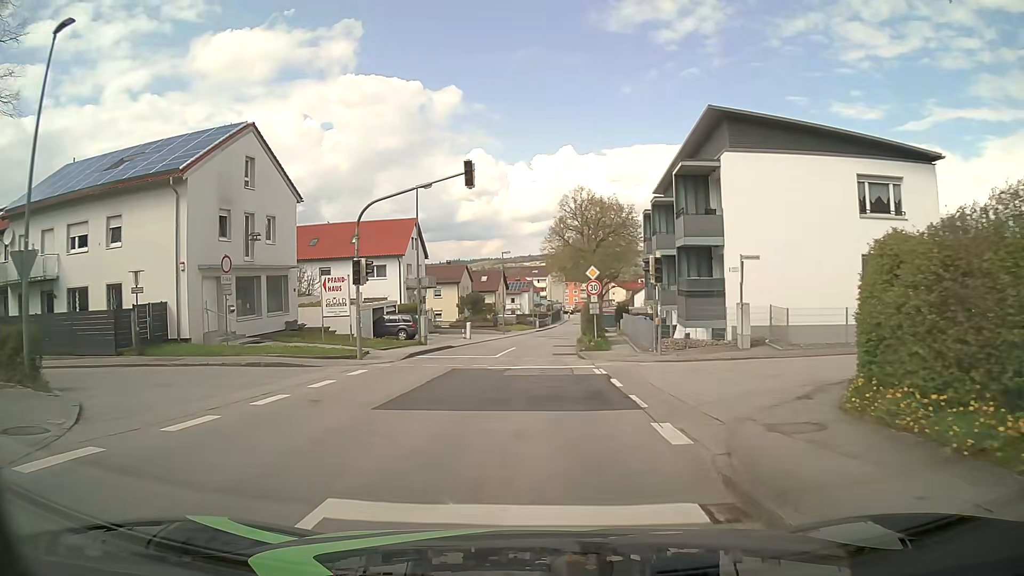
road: unclassified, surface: asphalt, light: Day
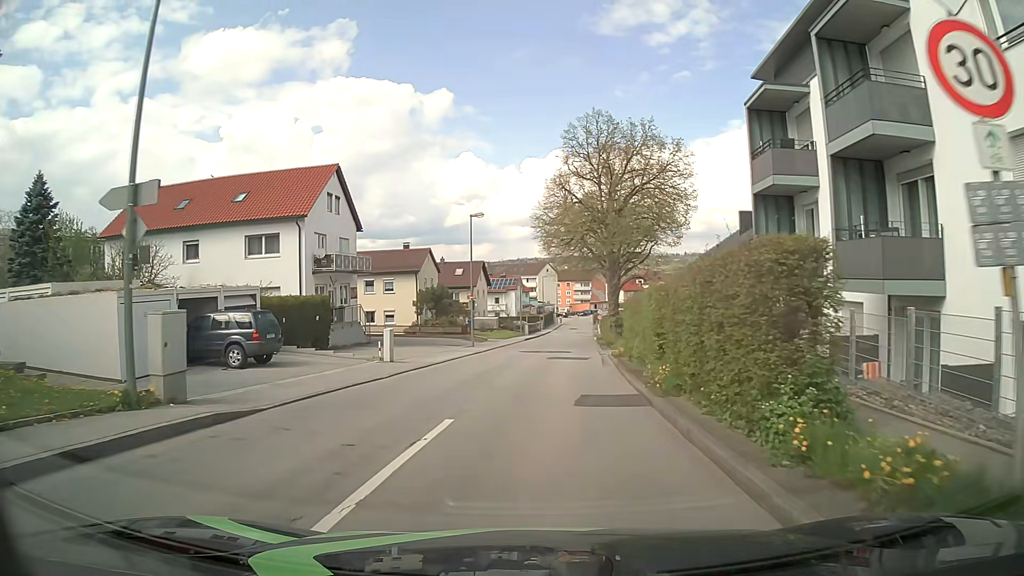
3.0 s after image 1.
(0.0, +24.1) m; +1°
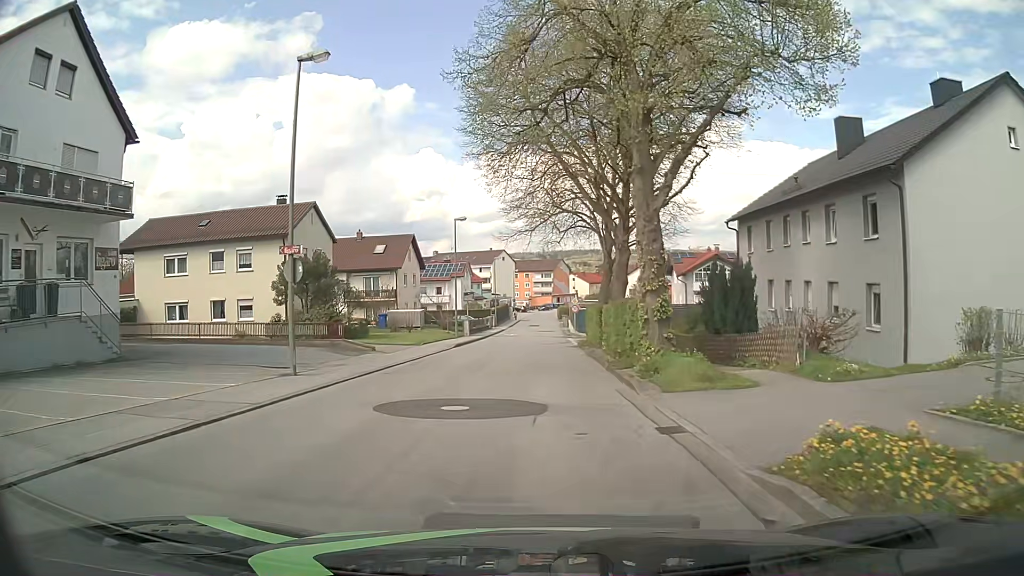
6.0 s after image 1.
(+0.8, +24.2) m; +3°
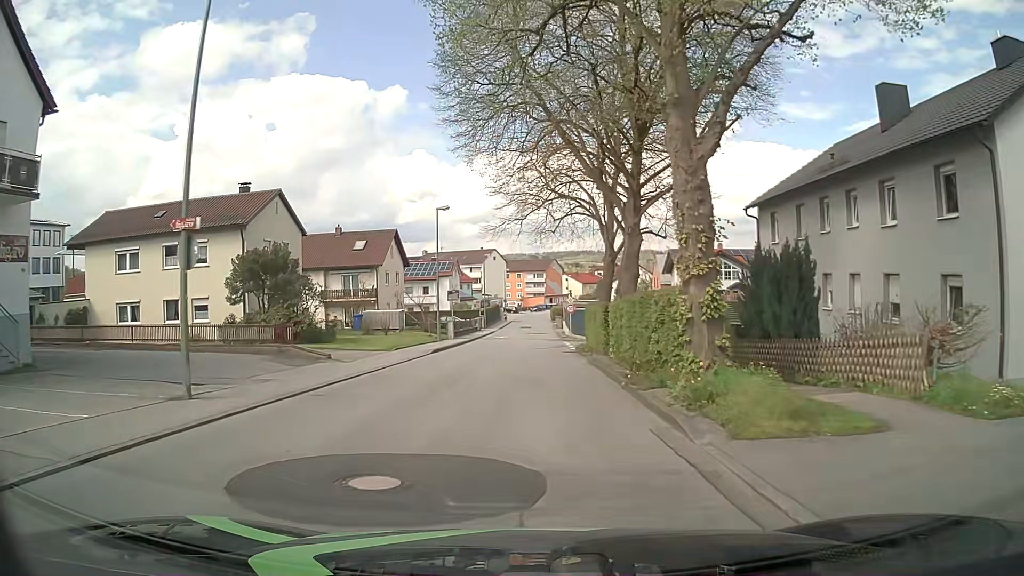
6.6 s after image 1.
(0.0, +4.8) m; 0°
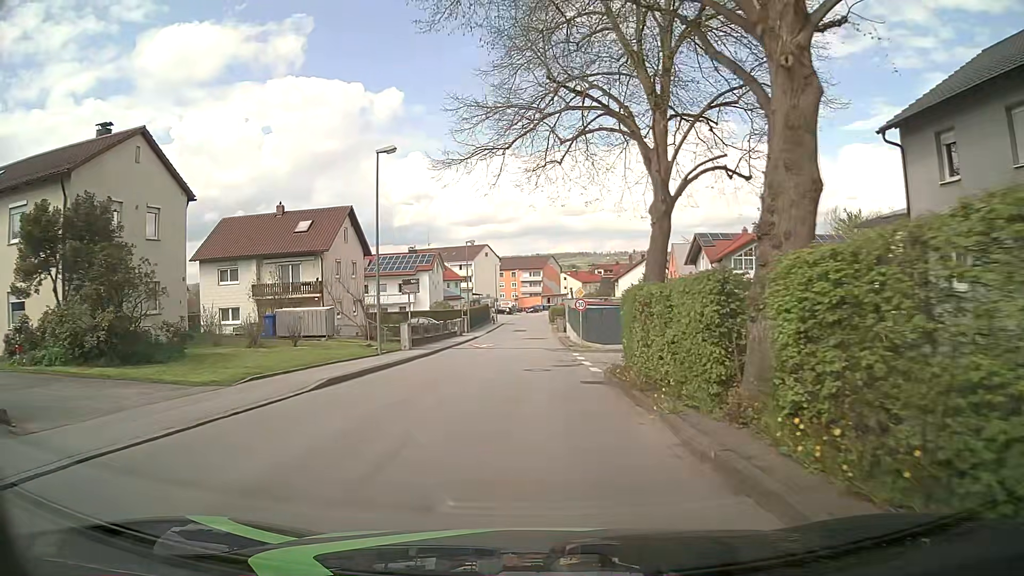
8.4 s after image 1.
(+0.1, +14.5) m; 0°
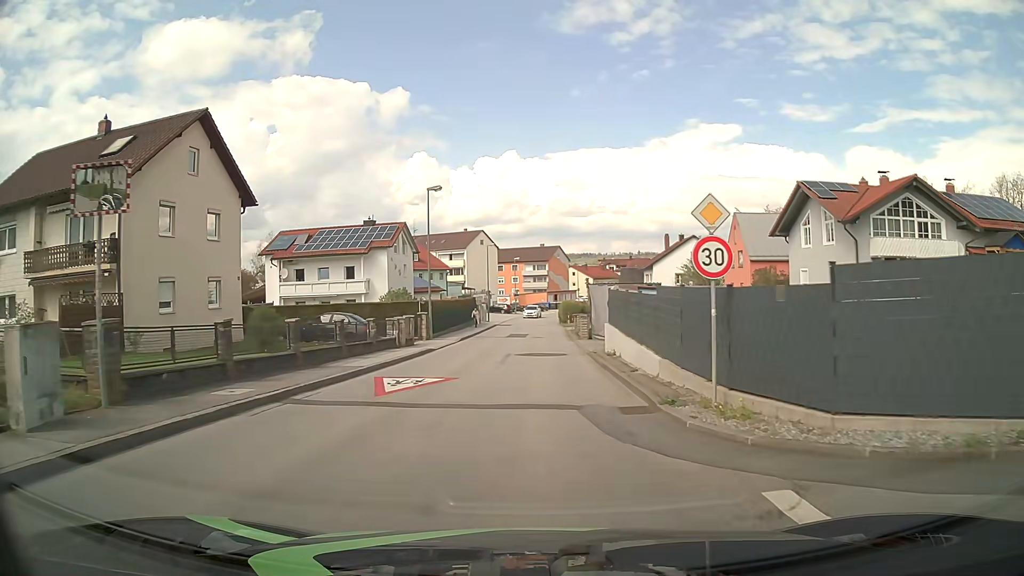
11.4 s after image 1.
(0.0, +24.2) m; 0°
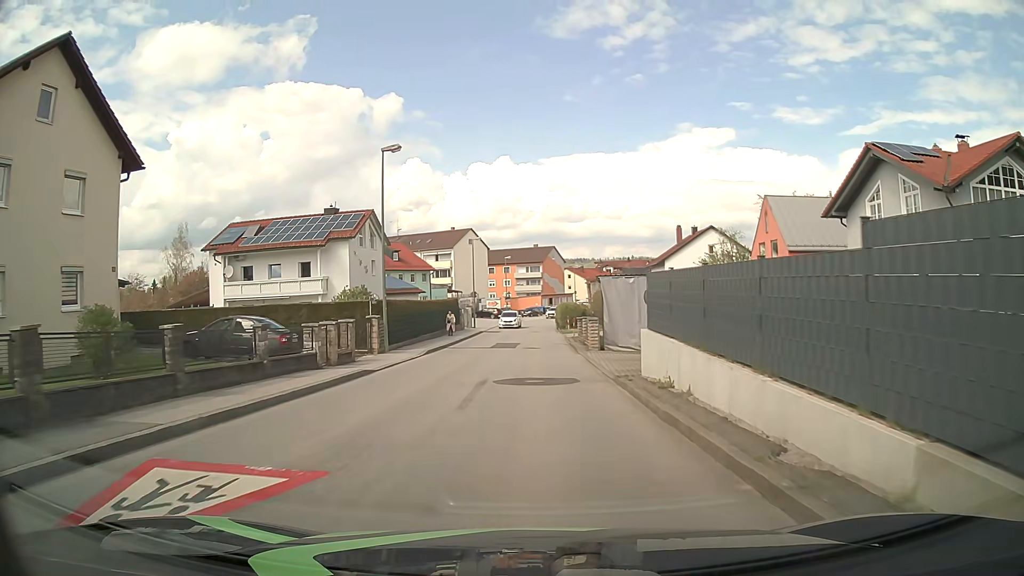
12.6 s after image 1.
(+0.1, +9.7) m; +1°
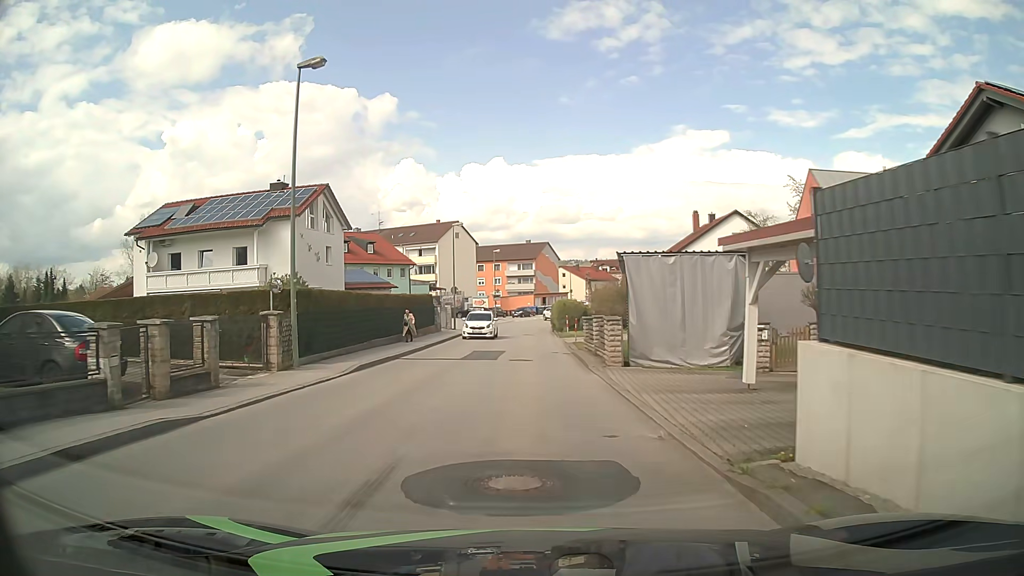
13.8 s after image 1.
(-0.1, +9.6) m; 0°
(0, +10) (0, +20) (0, +30) (0, +40) (0, +50) (0, +60) (+1, +70) (+3, +80) (+6, +89) (+9, +99) m
